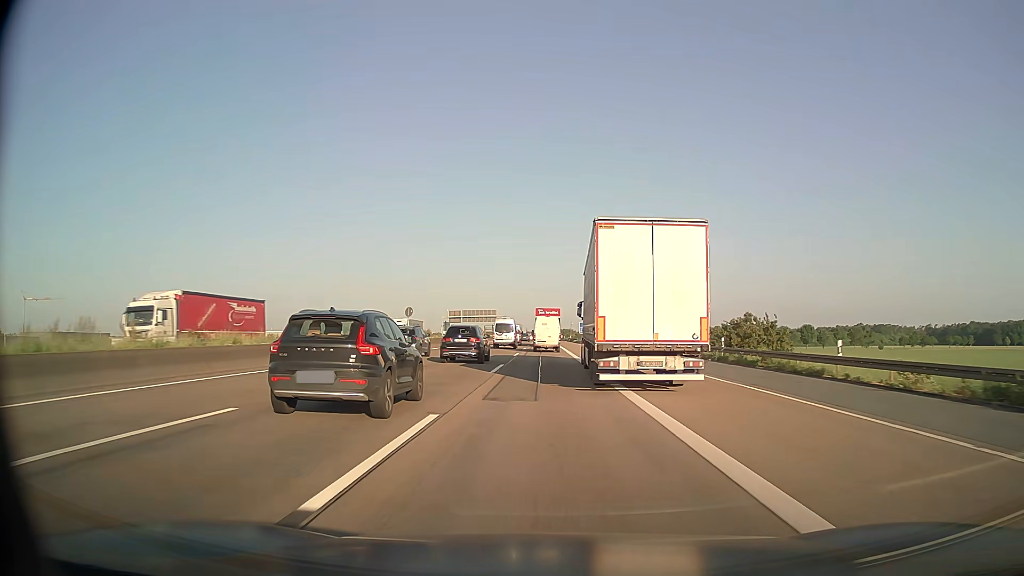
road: motorway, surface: asphalt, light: Day
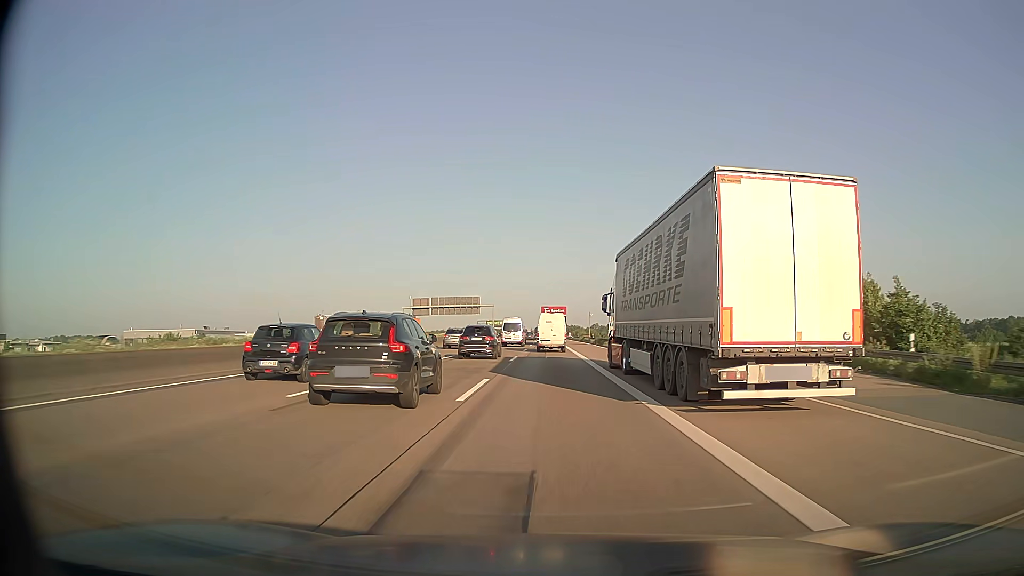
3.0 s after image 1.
(-0.3, +64.1) m; -1°
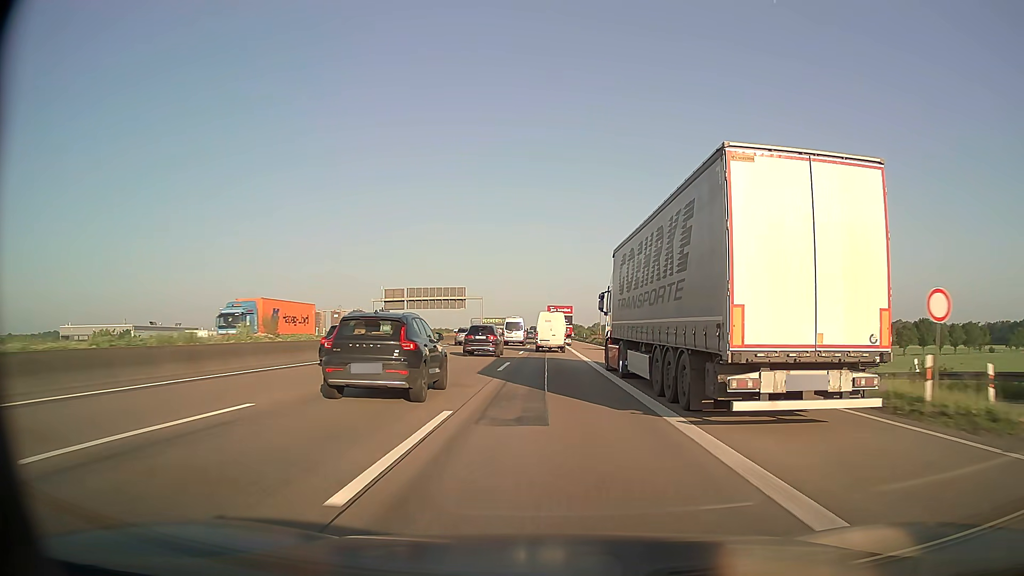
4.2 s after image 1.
(0.0, +26.0) m; 0°
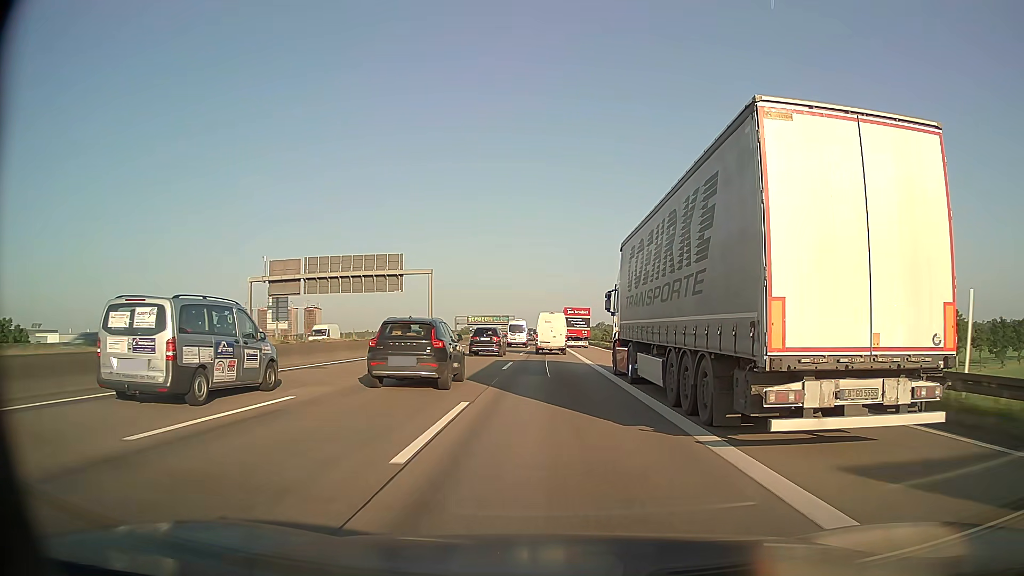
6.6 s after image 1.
(0.0, +52.3) m; 0°
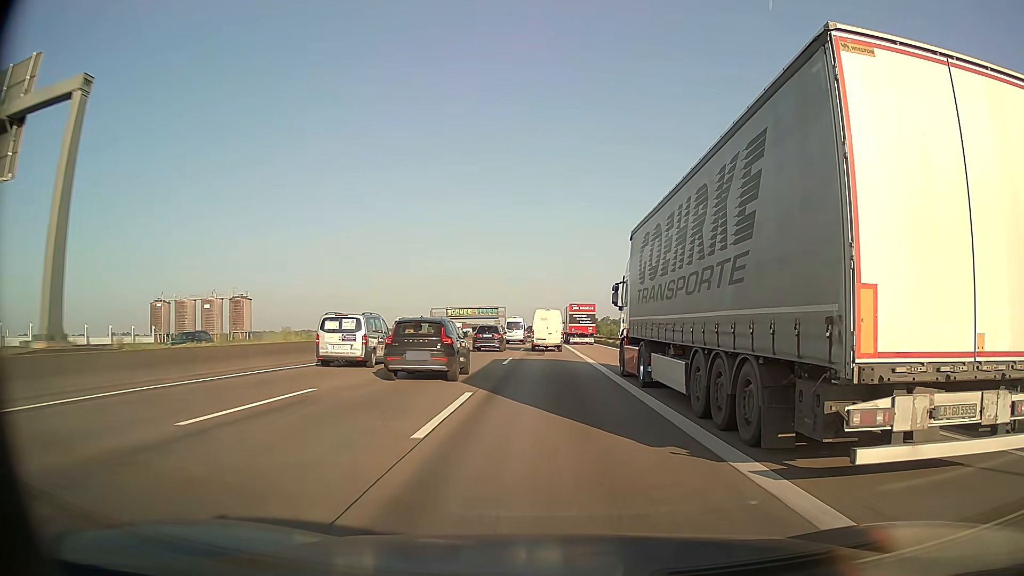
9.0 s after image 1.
(+0.1, +52.7) m; 0°
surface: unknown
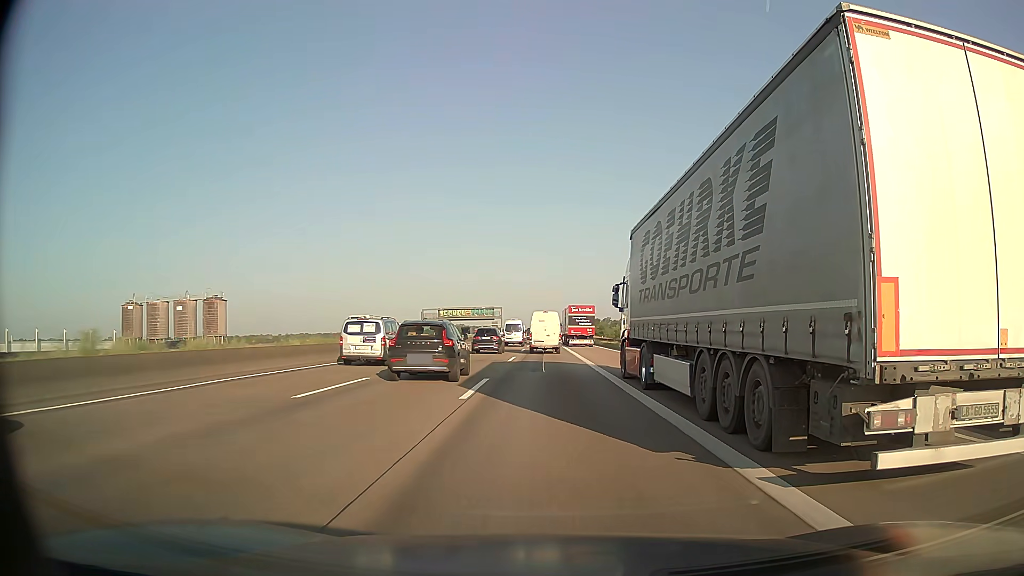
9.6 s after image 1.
(0.0, +13.2) m; 0°
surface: asphalt
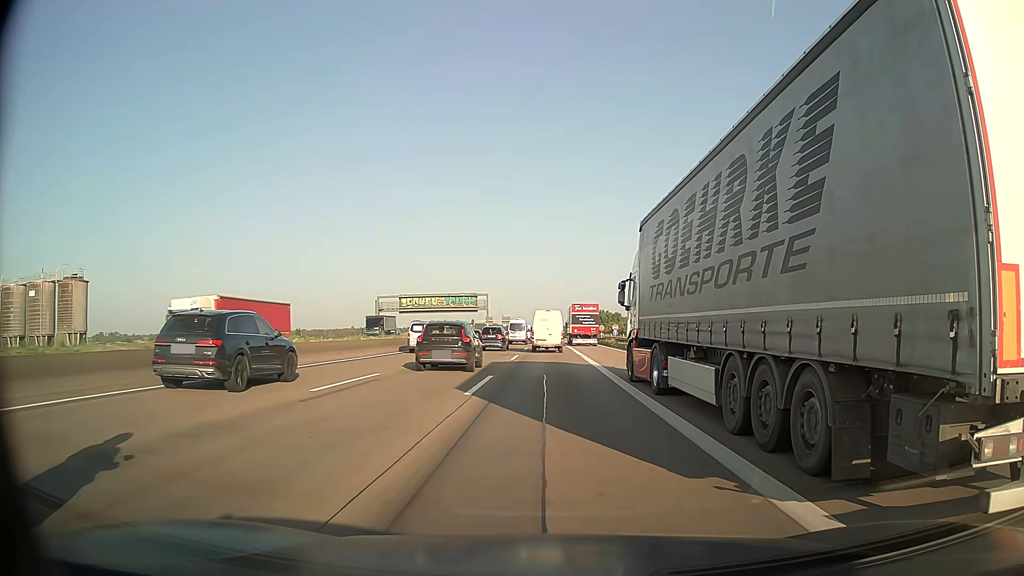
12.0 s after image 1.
(-0.1, +53.2) m; 0°
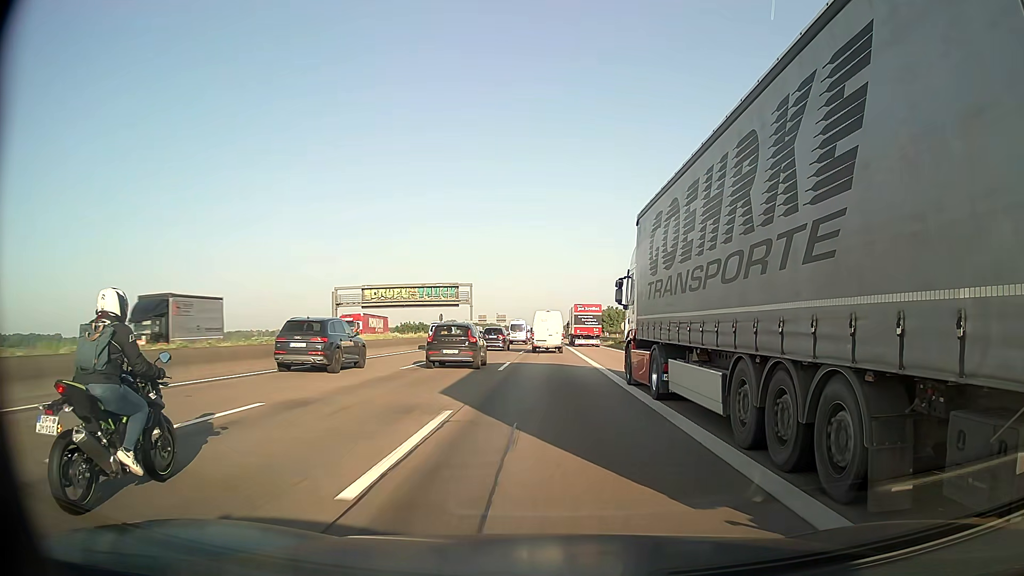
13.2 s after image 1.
(+0.1, +26.8) m; 0°
(0, +10) (0, +20) (0, +30) (0, +40) (0, +50) (0, +60) (0, +70) (0, +80) (0, +90) (0, +100) m
